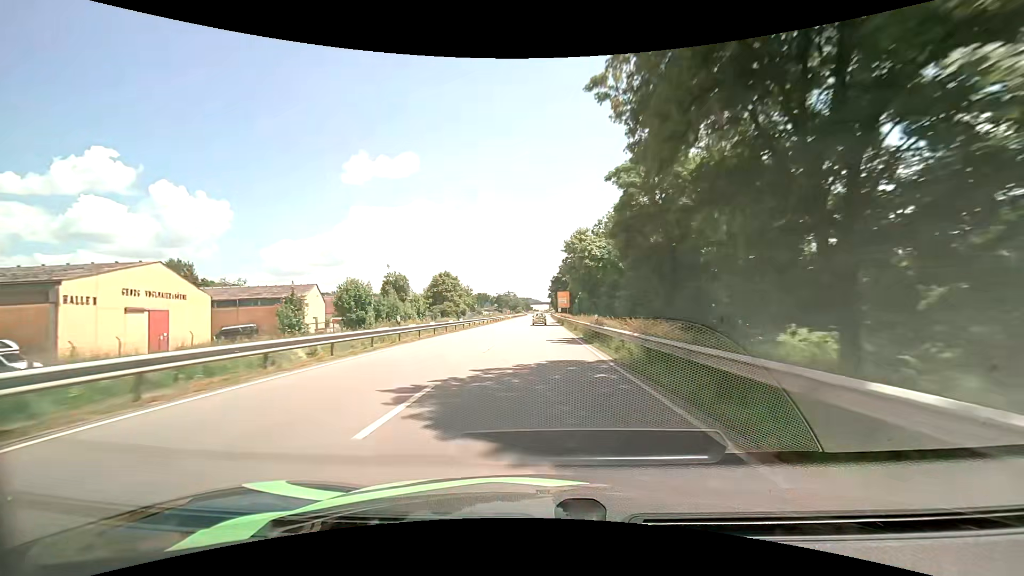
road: primary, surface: asphalt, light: Day
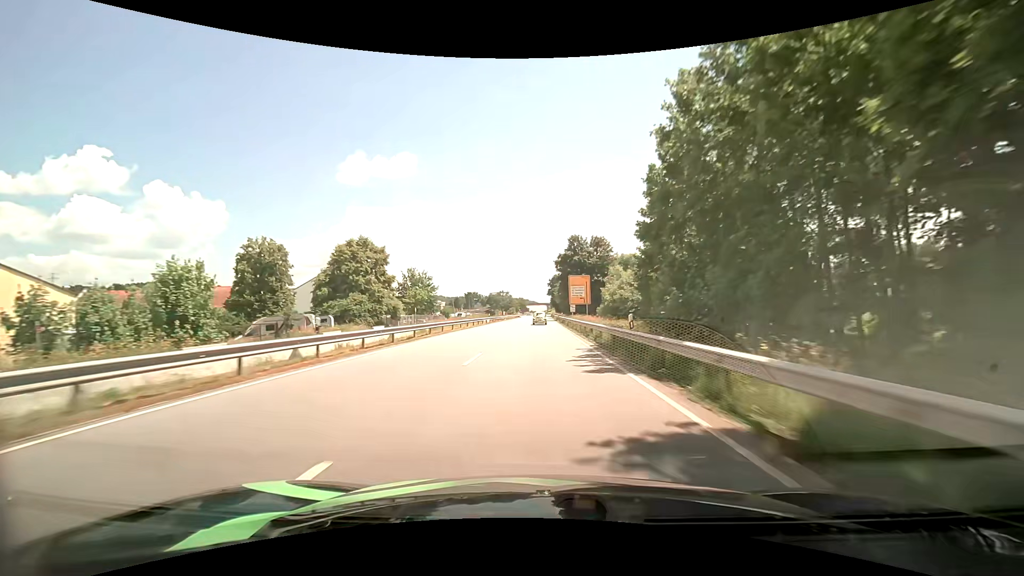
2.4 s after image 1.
(+0.1, +53.3) m; 0°
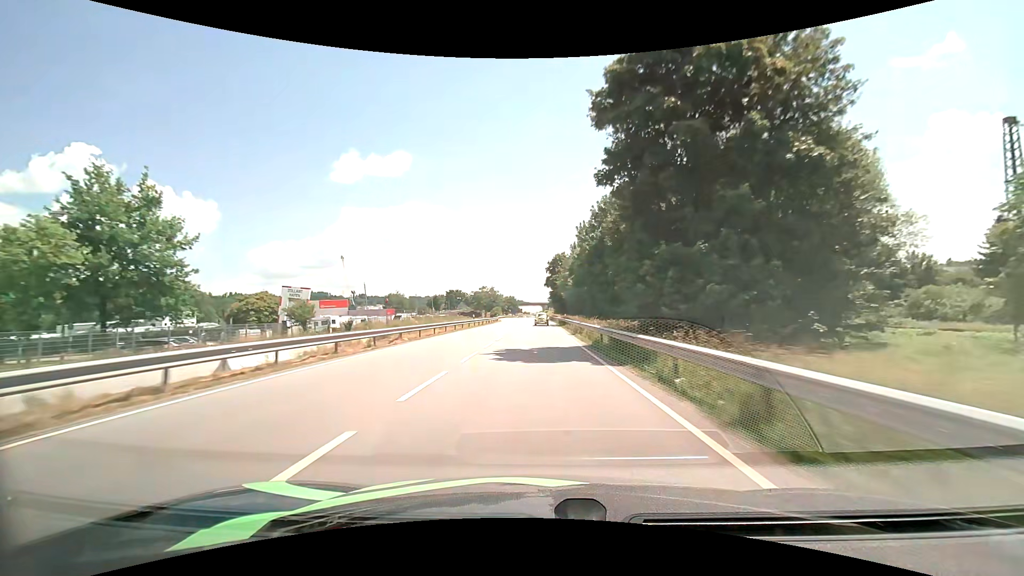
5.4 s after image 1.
(+0.4, +66.2) m; +1°
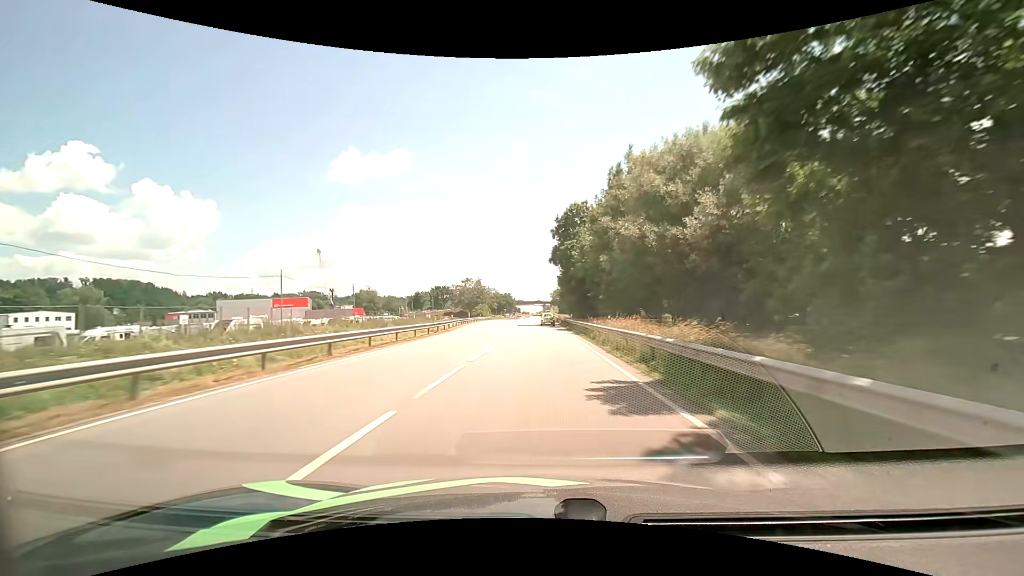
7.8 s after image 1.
(-0.1, +53.1) m; 0°
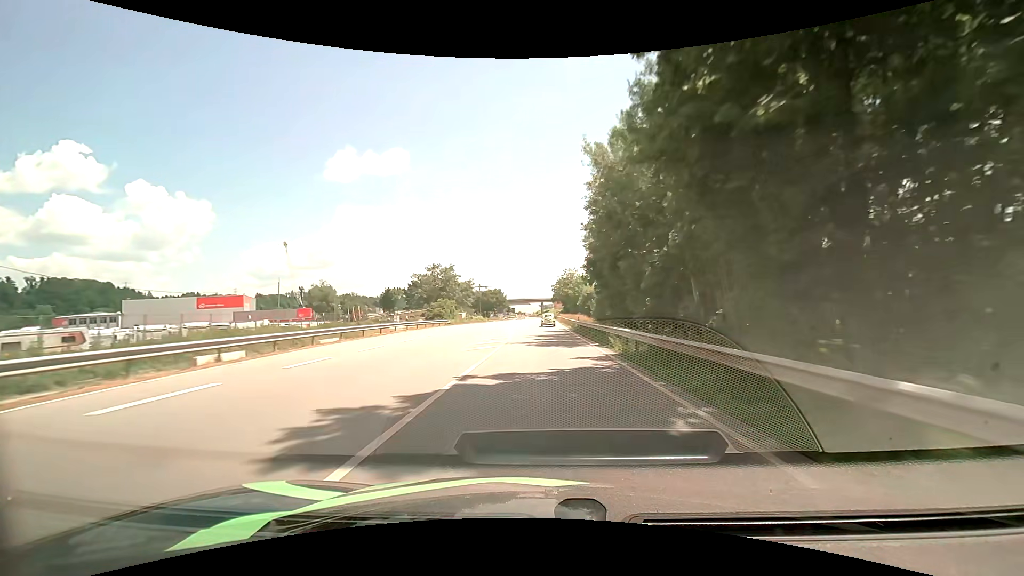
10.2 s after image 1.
(+0.3, +52.8) m; +1°
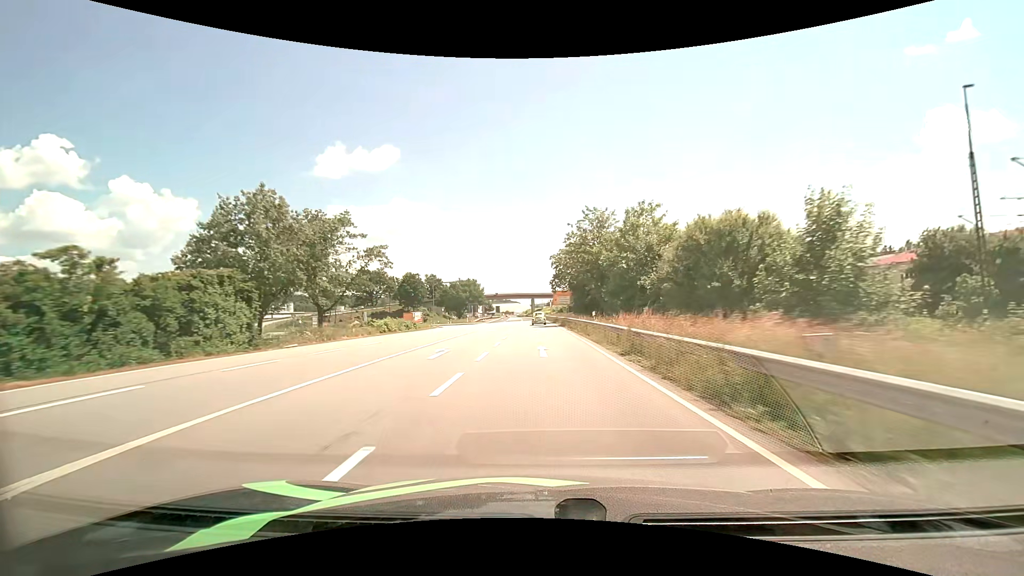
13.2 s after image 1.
(+0.6, +65.8) m; +1°
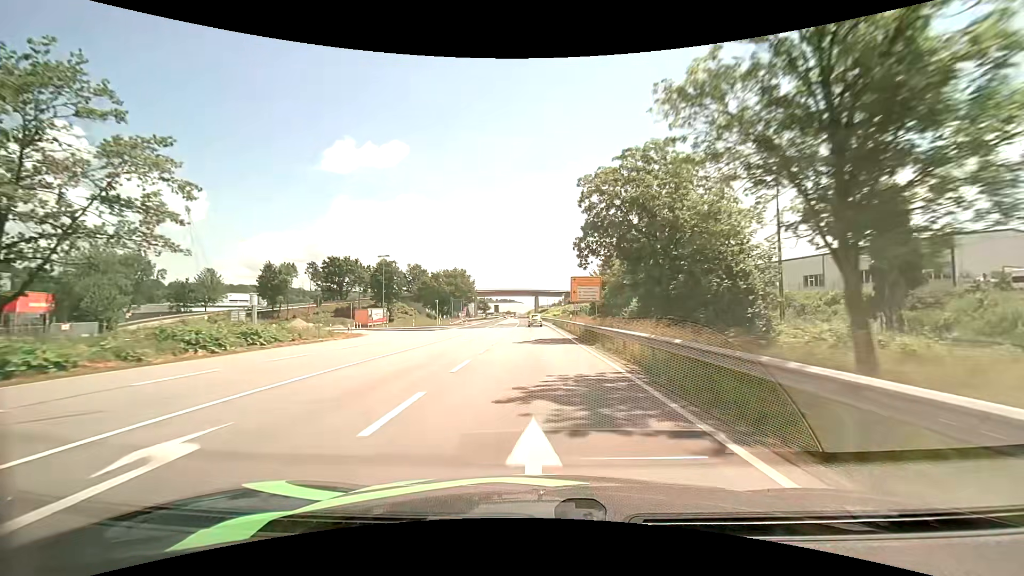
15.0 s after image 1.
(-0.1, +38.4) m; -1°
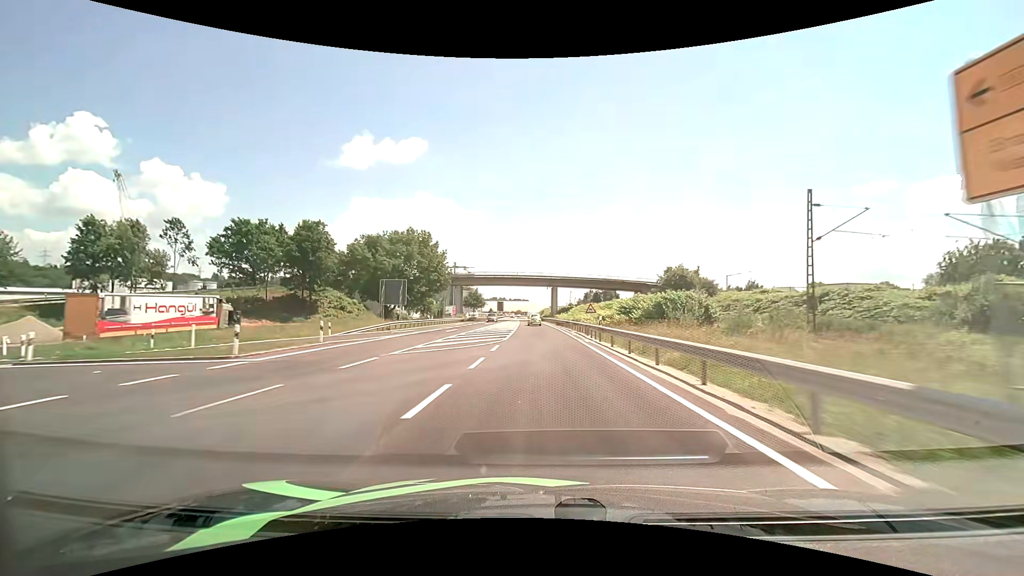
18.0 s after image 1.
(-0.5, +62.6) m; -1°
(0, +10) (0, +20) (0, +30) (0, +40) (0, +50) (0, +60) (-1, +70) (-1, +80) (-1, +90) (-1, +100) m
